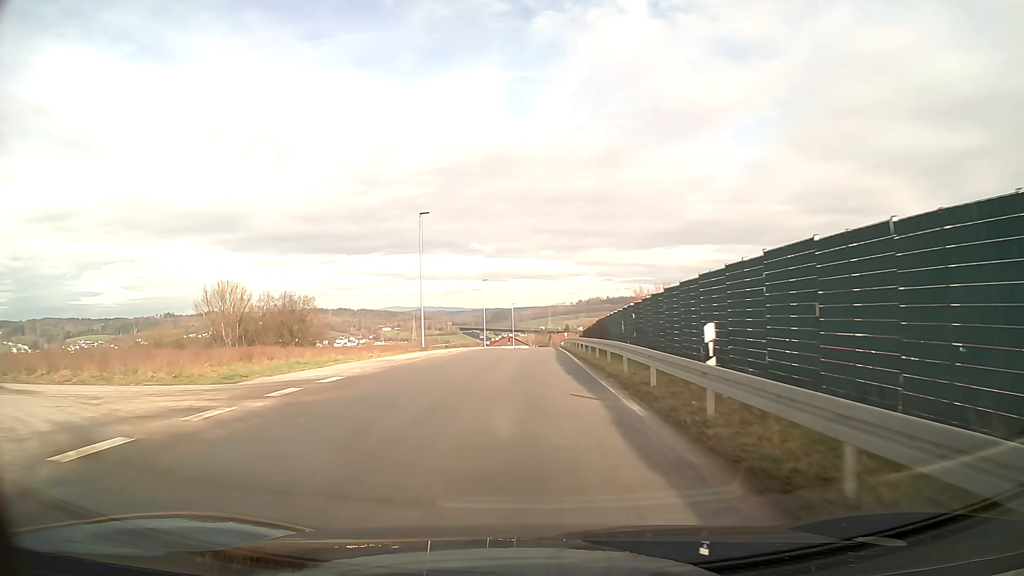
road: unclassified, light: Day
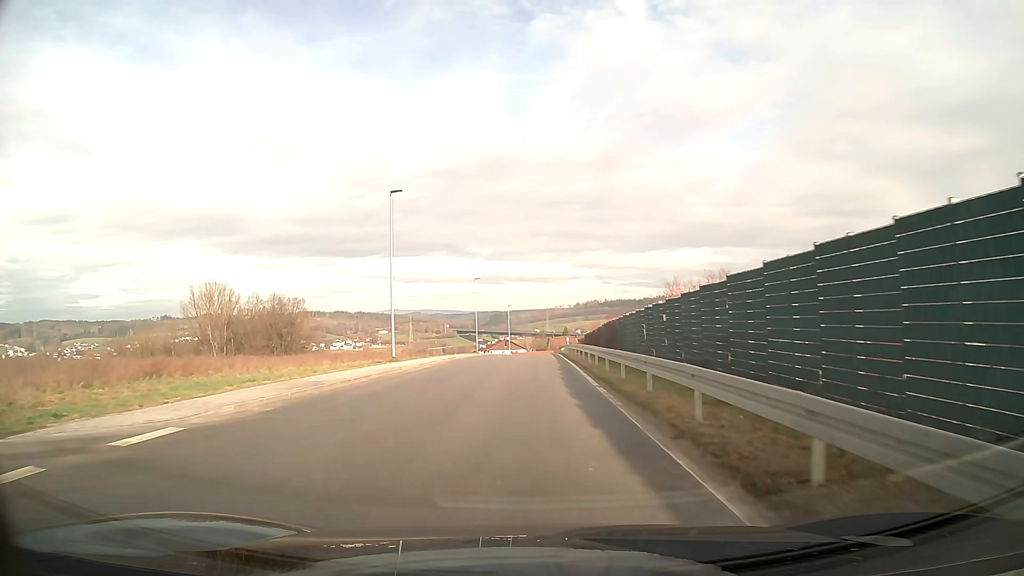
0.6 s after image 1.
(0.0, +7.8) m; 0°
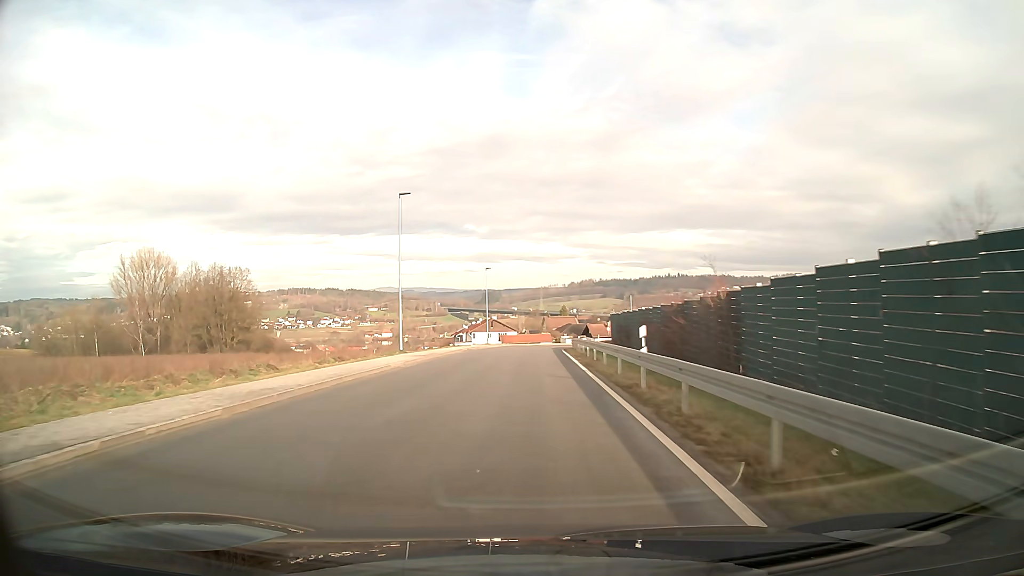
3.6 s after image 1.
(+0.2, +39.2) m; 0°
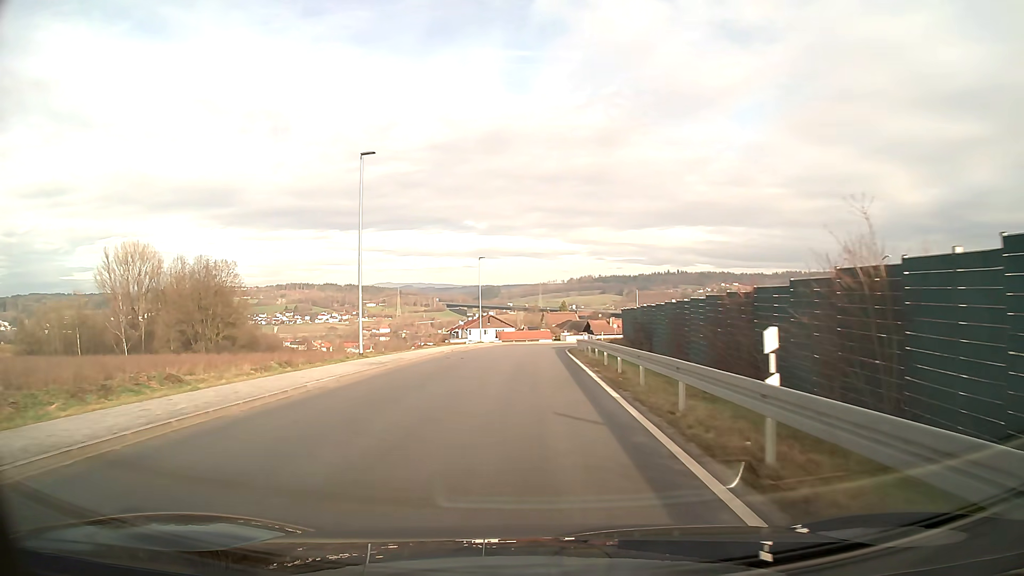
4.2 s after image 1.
(0.0, +7.8) m; 0°
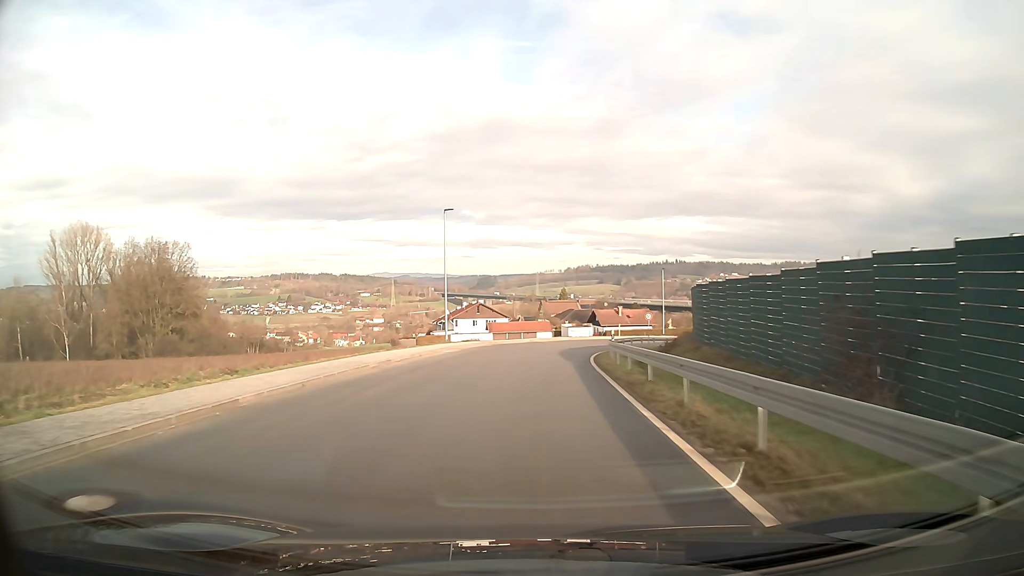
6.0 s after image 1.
(+0.1, +23.4) m; +1°
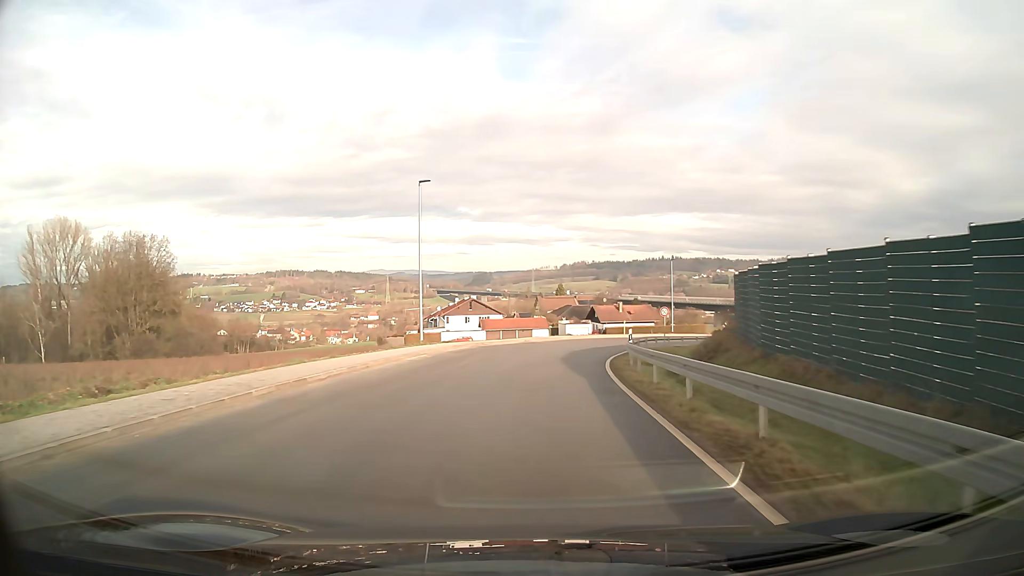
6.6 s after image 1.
(0.0, +7.8) m; 0°
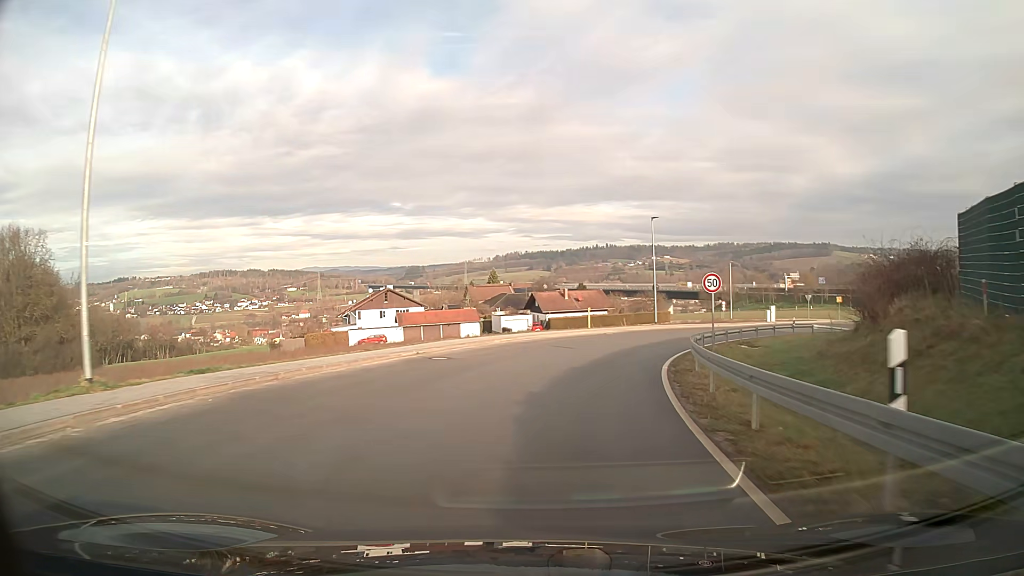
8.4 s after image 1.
(+1.1, +23.1) m; +7°
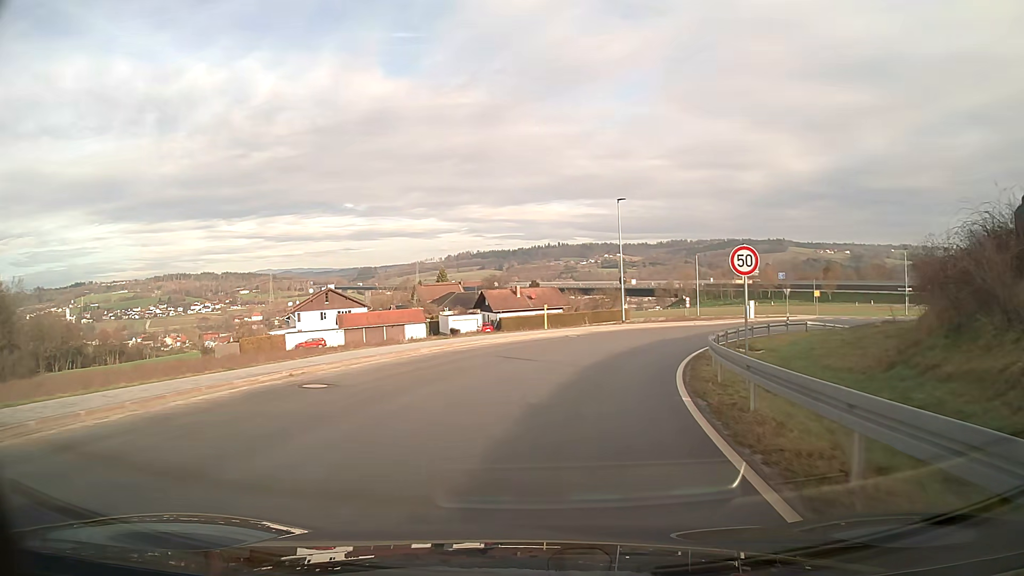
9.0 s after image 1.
(+0.3, +7.4) m; +4°
